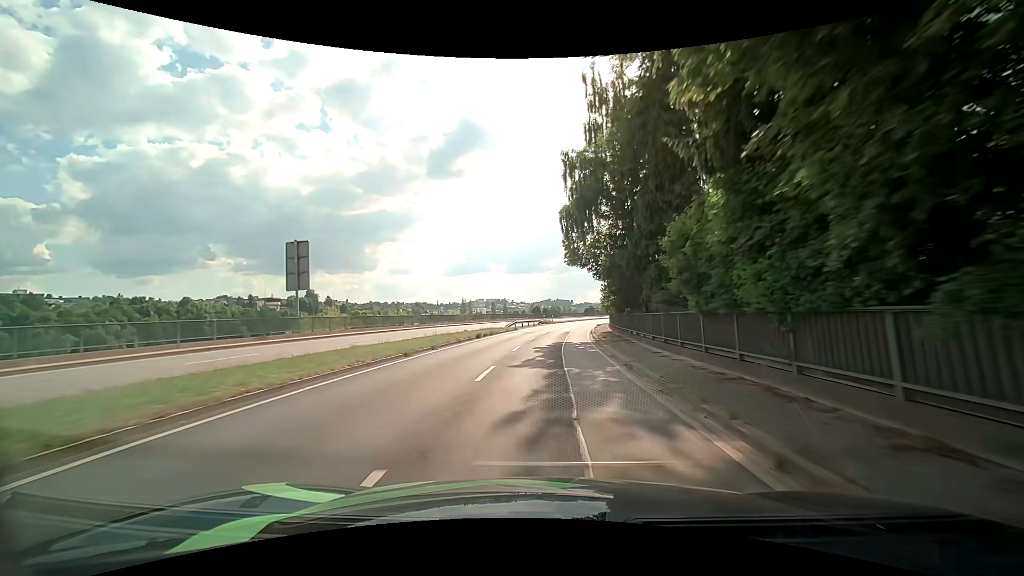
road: primary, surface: asphalt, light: Day
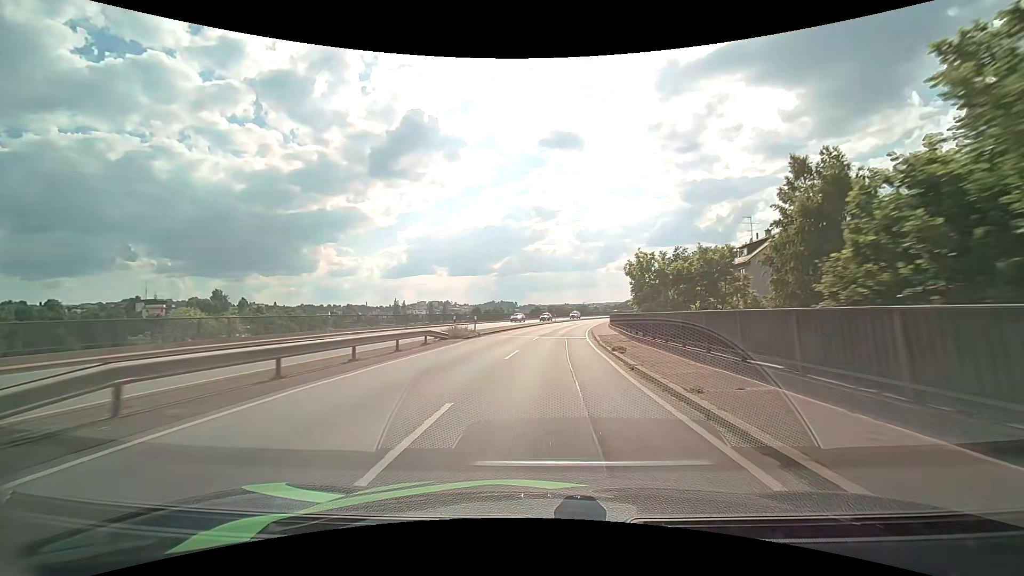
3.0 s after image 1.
(+2.3, +45.6) m; +6°
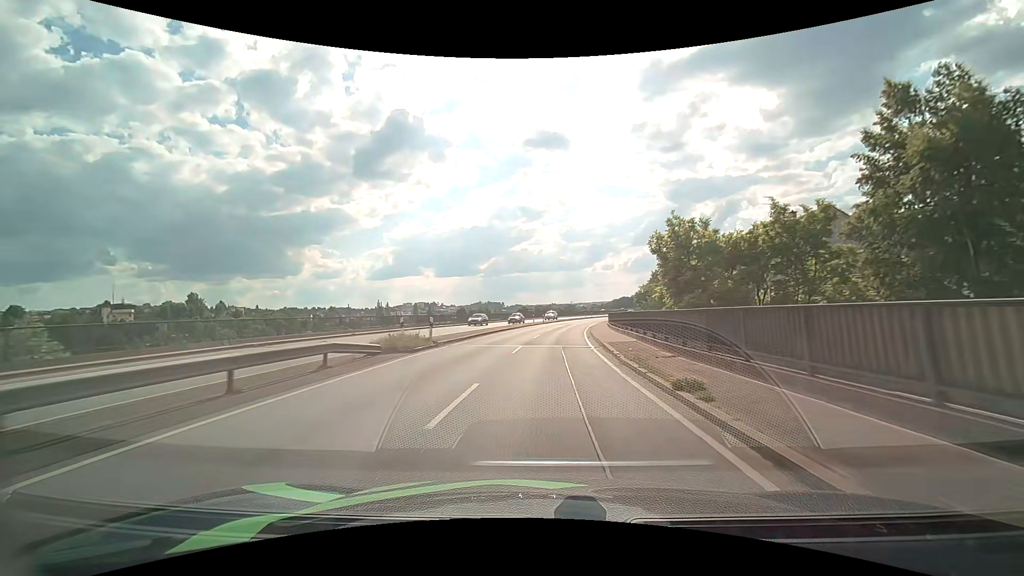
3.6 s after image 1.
(+0.2, +9.6) m; +2°
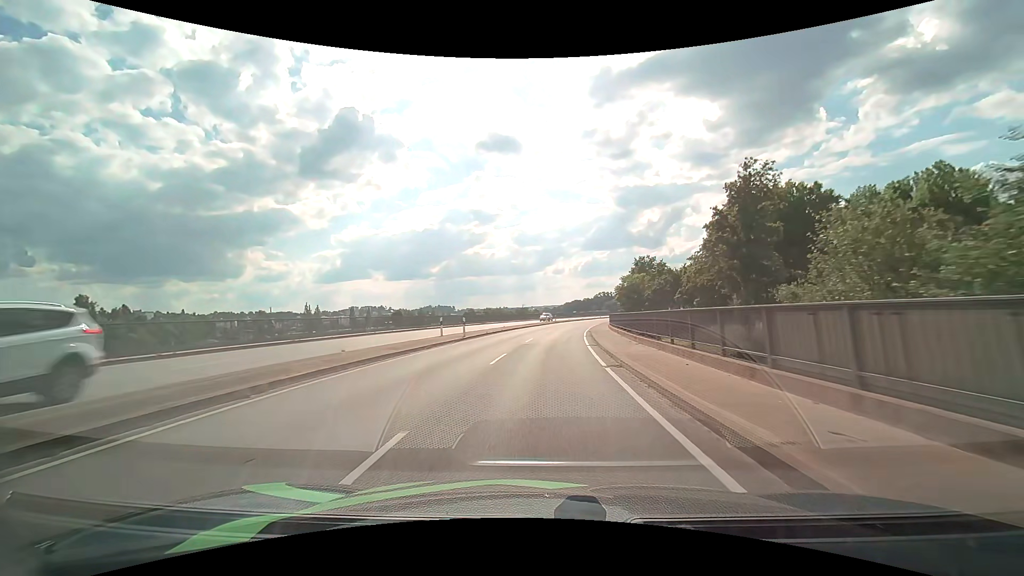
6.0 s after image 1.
(+1.9, +40.3) m; +5°
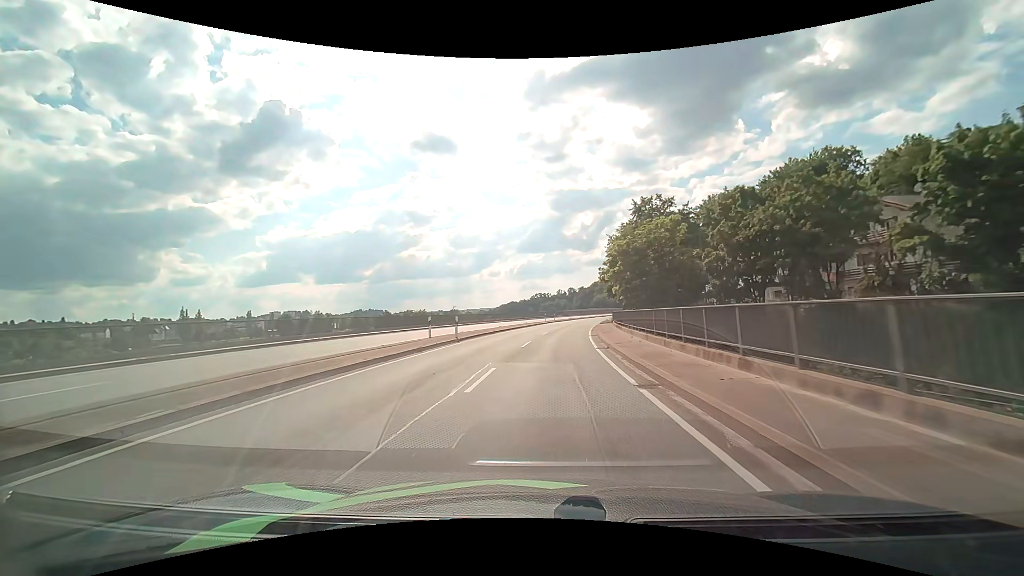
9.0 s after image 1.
(+3.6, +52.9) m; +8°
